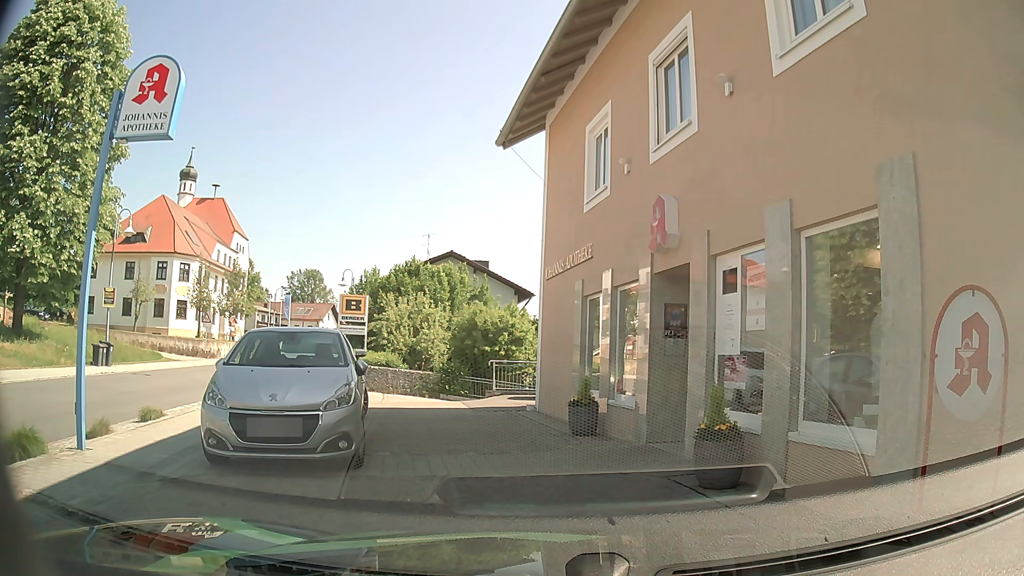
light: Day
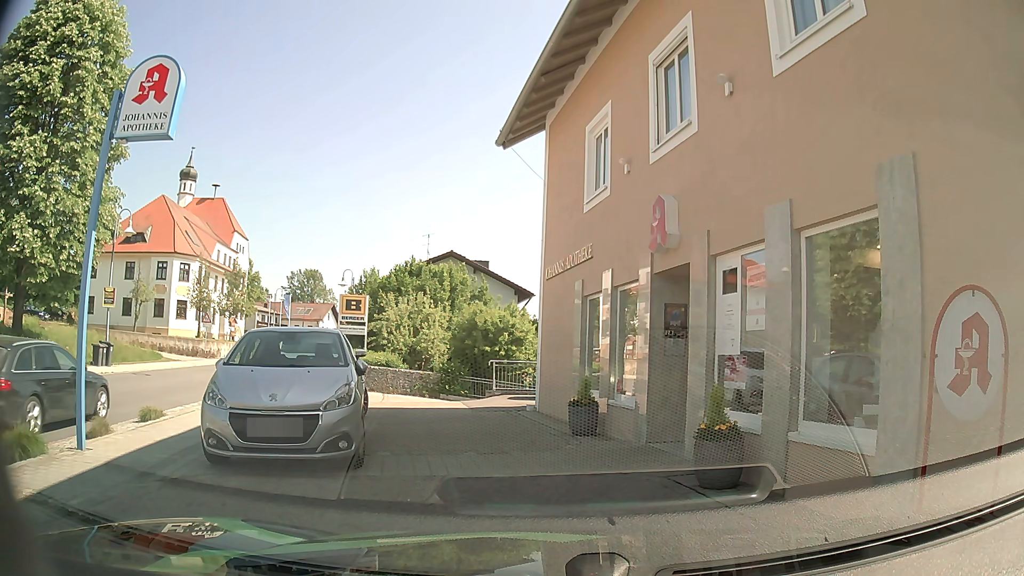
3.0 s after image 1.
(0.0, 0.0) m; 0°
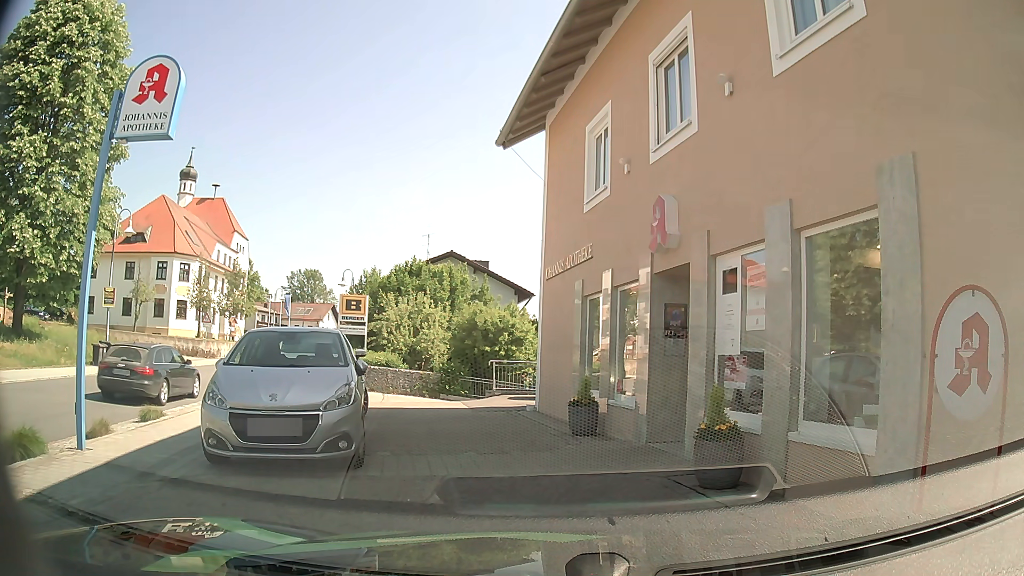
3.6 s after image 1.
(0.0, 0.0) m; 0°
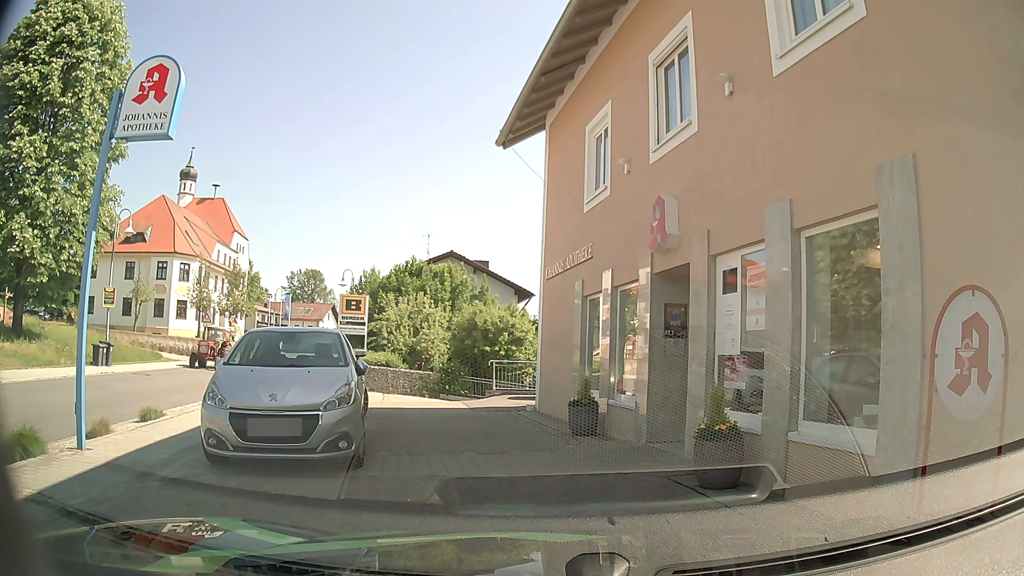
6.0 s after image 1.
(0.0, 0.0) m; 0°
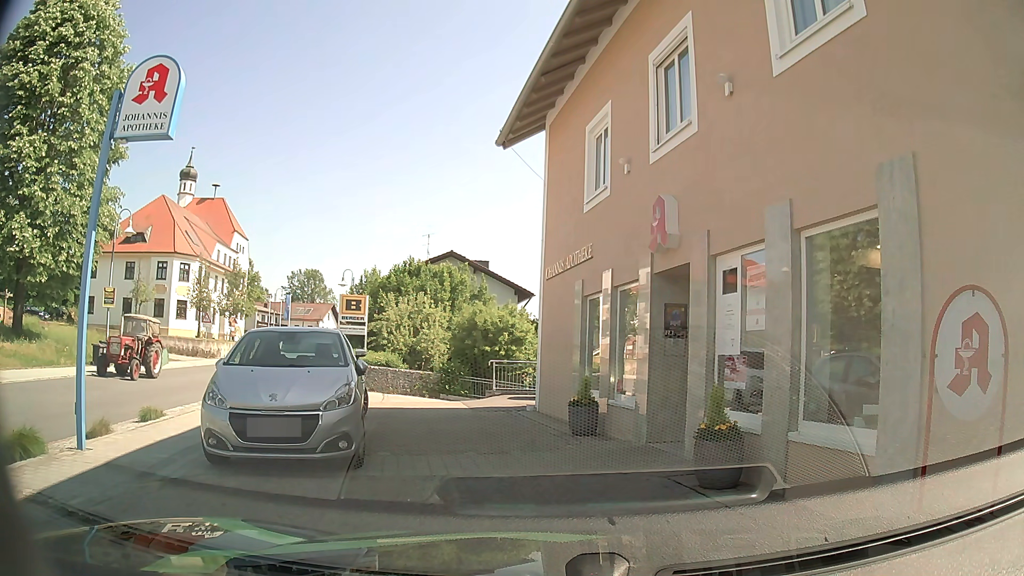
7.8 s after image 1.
(0.0, 0.0) m; 0°
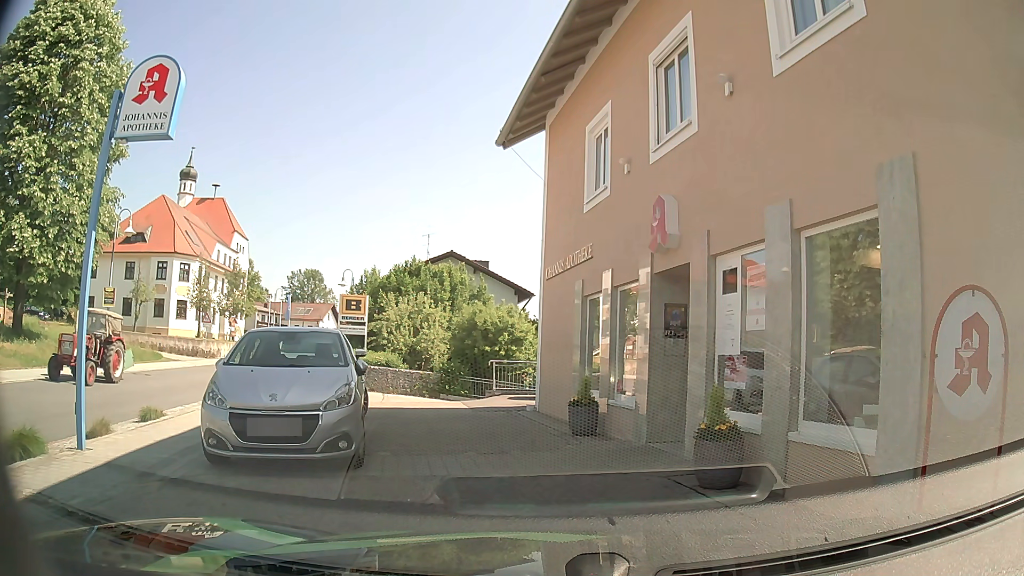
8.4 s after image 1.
(0.0, 0.0) m; 0°
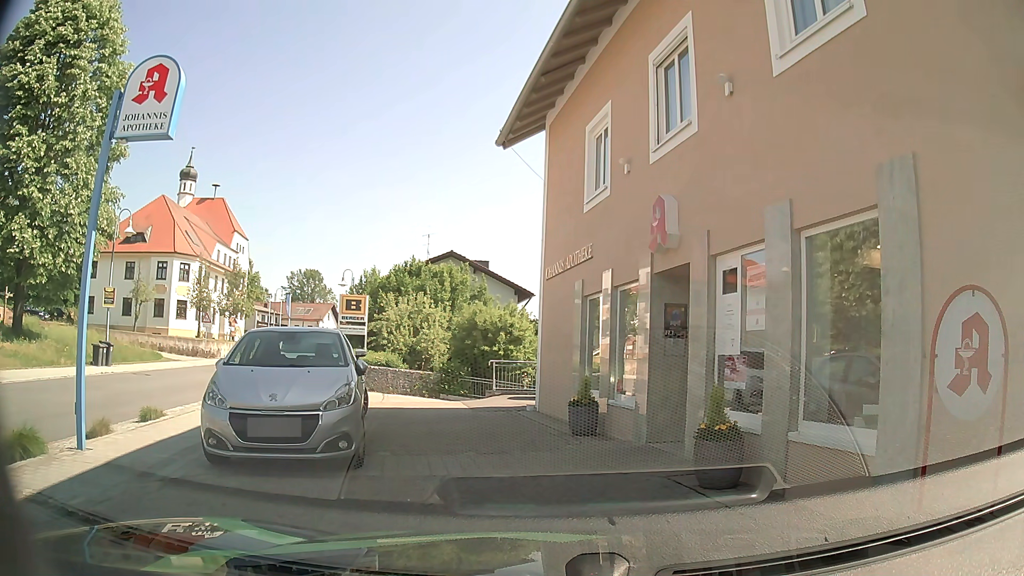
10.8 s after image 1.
(0.0, 0.0) m; 0°
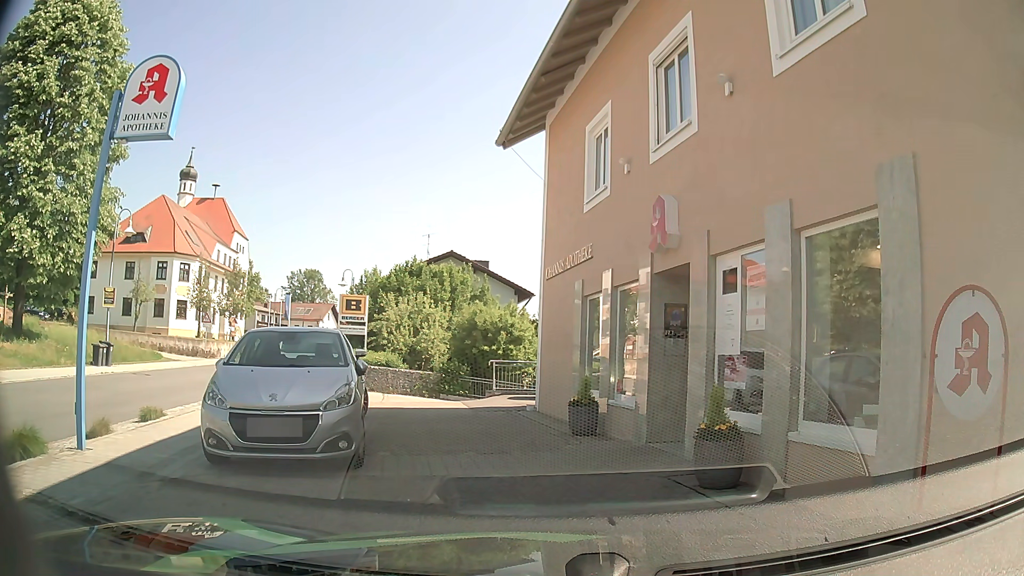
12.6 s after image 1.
(0.0, 0.0) m; 0°
